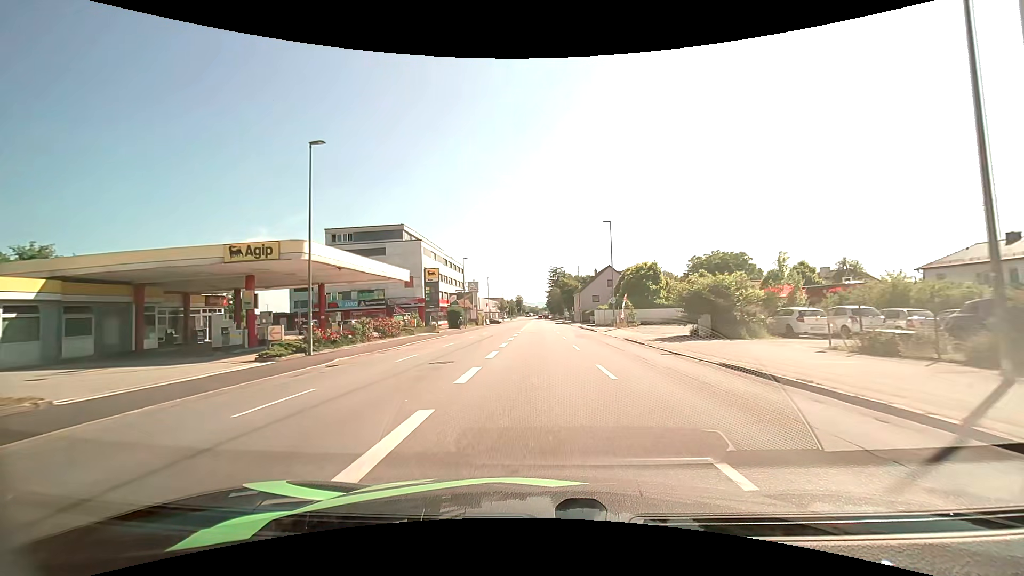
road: tertiary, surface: asphalt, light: Day
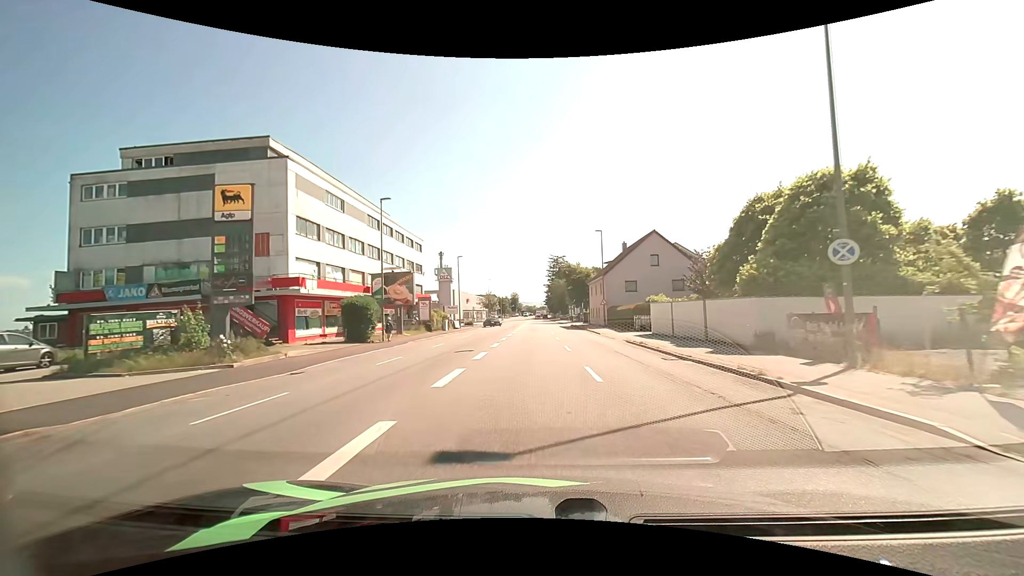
(+0.1, +36.7) m; 0°
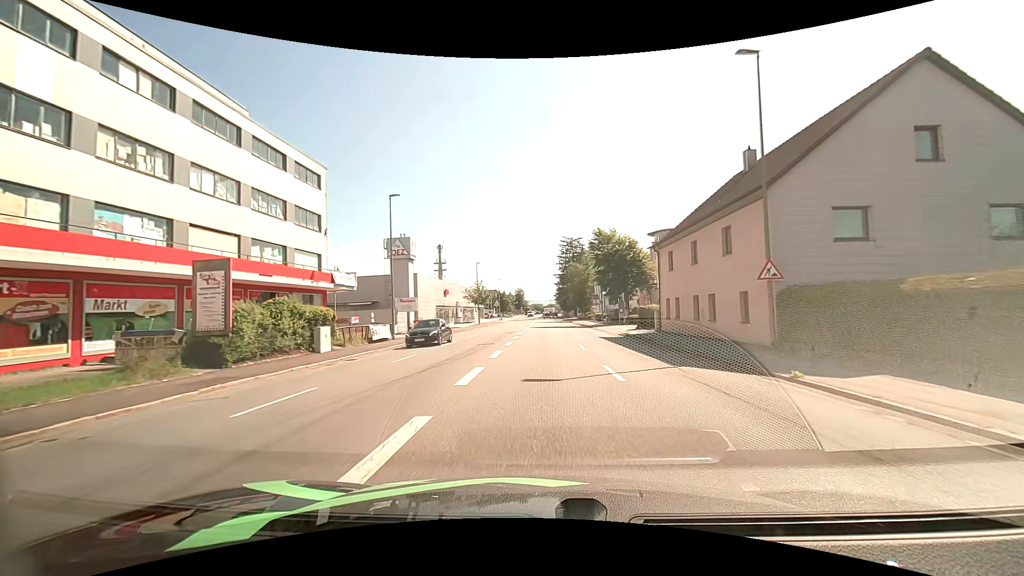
(-0.5, +36.0) m; -1°
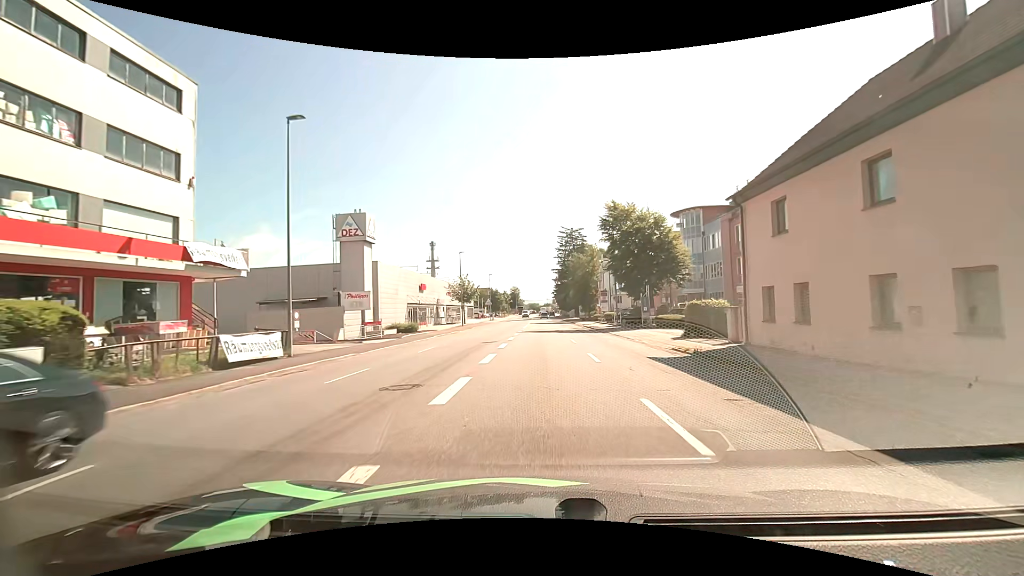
(+0.1, +14.1) m; 0°
(0, +10) (0, +20) (0, +30) (0, +40) (0, +50) (0, +60) (0, +70) (+1, +80) (+1, +90) (+1, +100) m
